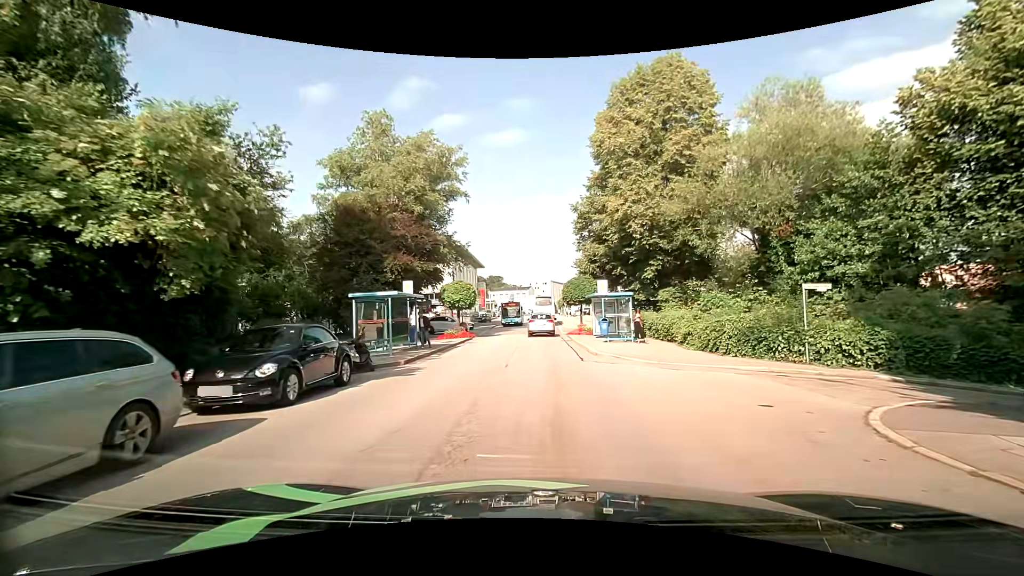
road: tertiary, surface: asphalt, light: Day
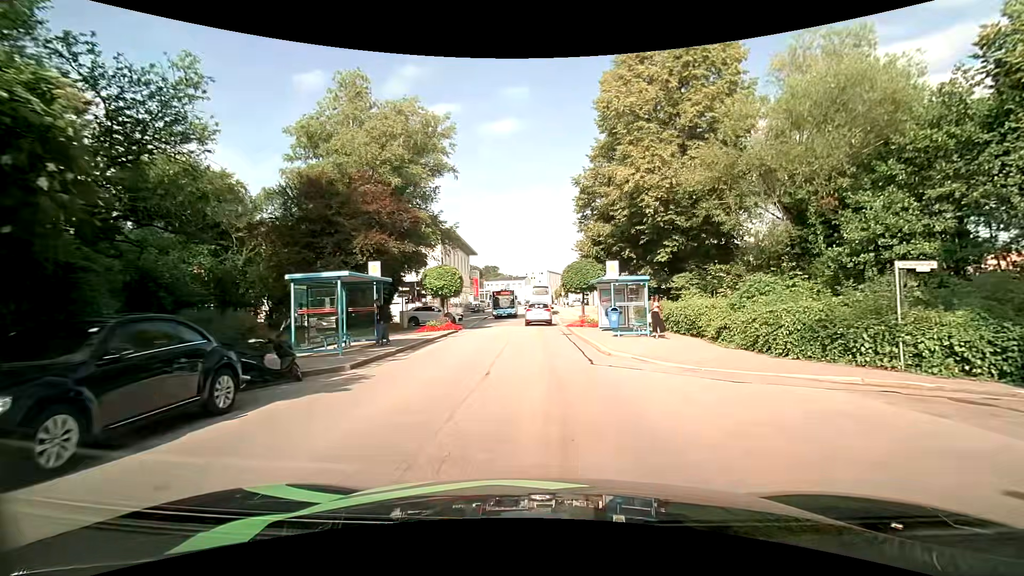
(-0.1, +4.3) m; -1°
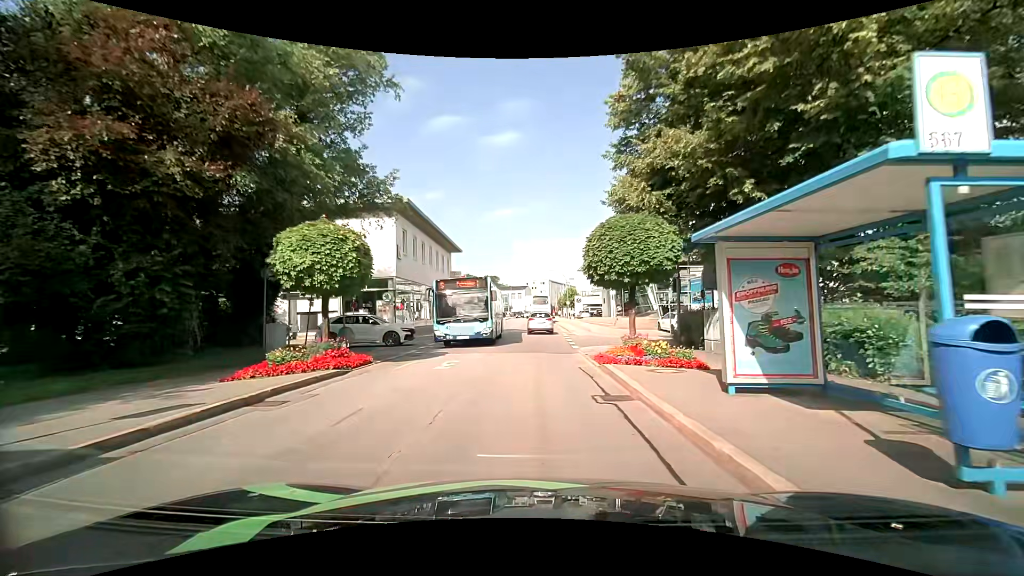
(+0.3, +16.1) m; +1°
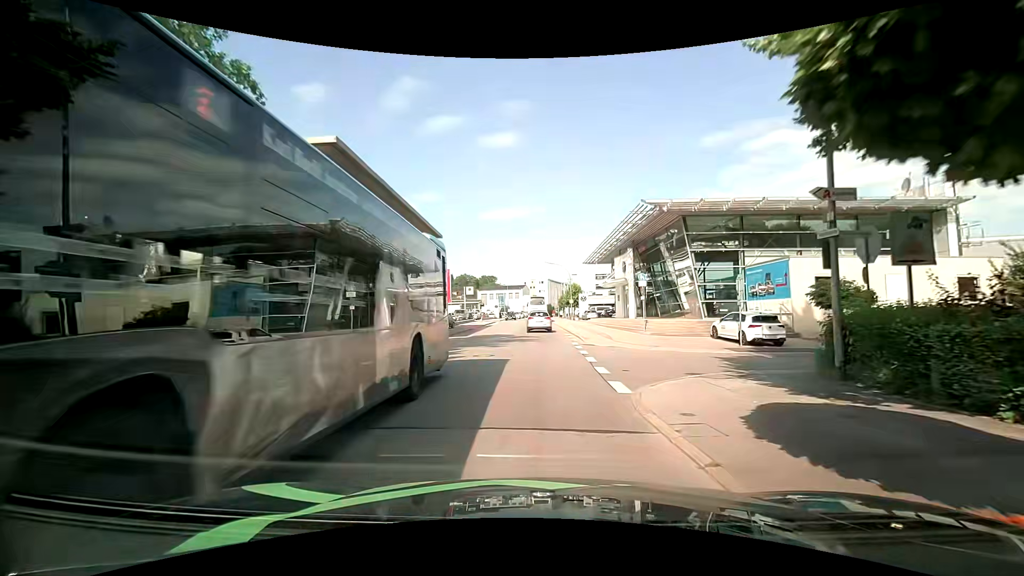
(-0.1, +11.9) m; -1°
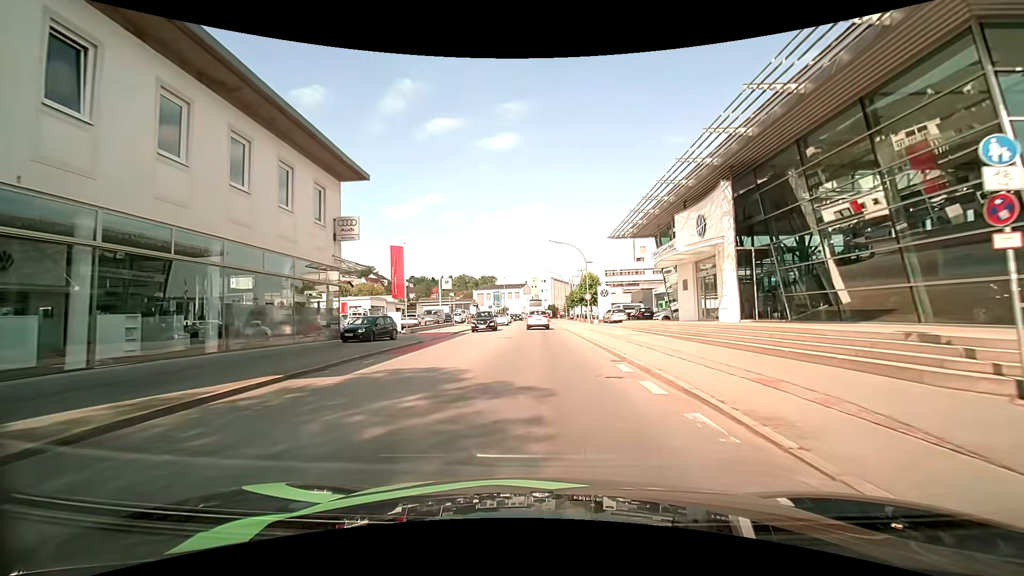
(+0.2, +21.9) m; +1°
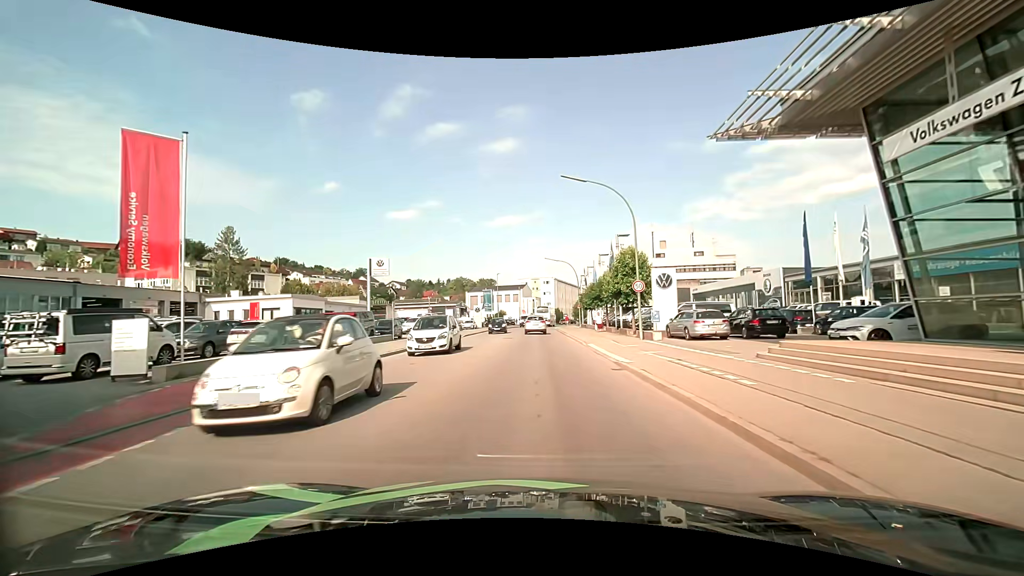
(-0.3, +25.2) m; -1°
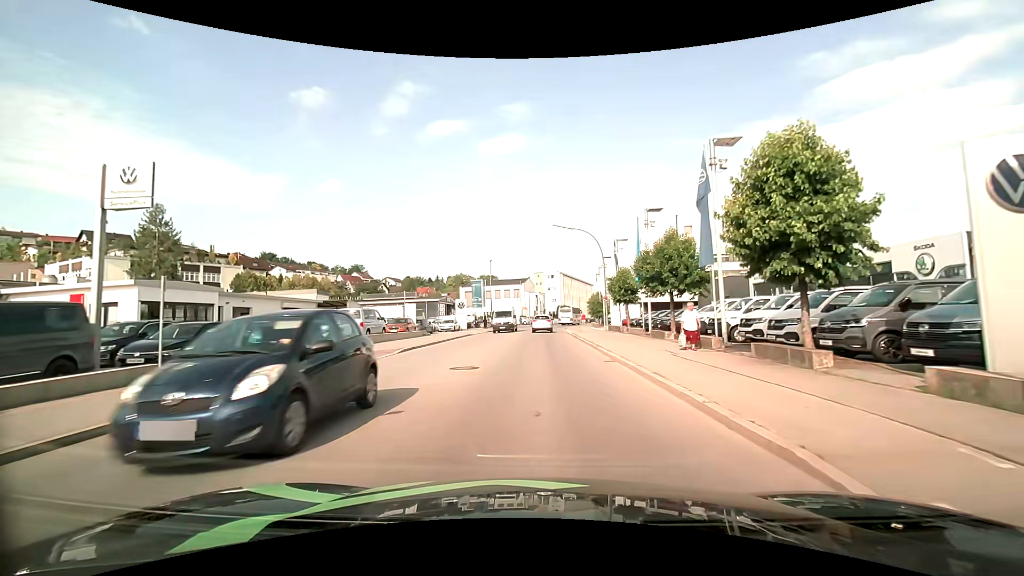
(+0.1, +21.0) m; 0°
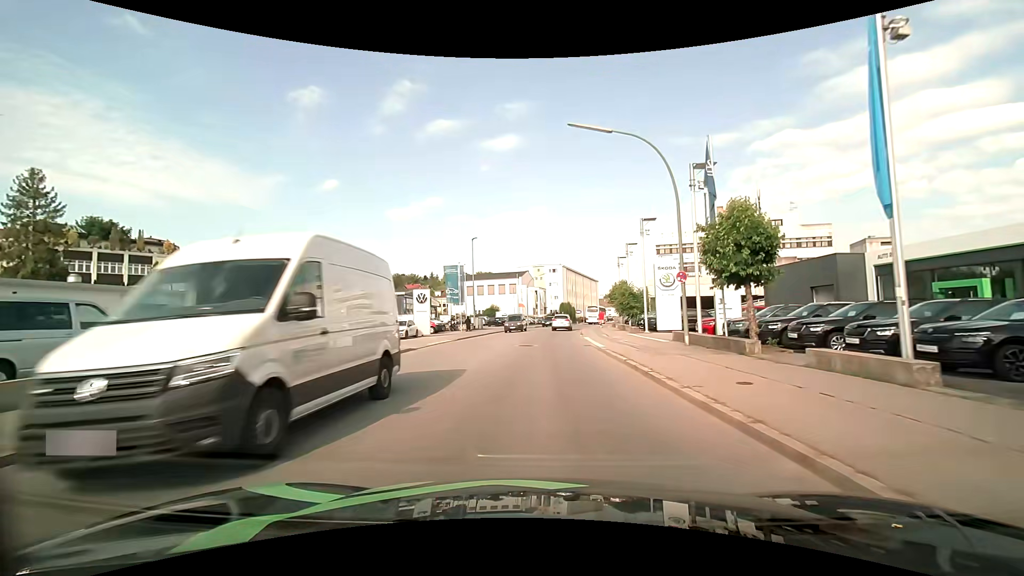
(0.0, +21.0) m; 0°
(0, +10) (0, +20) (0, +30) (+1, +40) (+2, +50) (+3, +60) (+5, +70) (+6, +80) (+9, +89) (+11, +99) m
